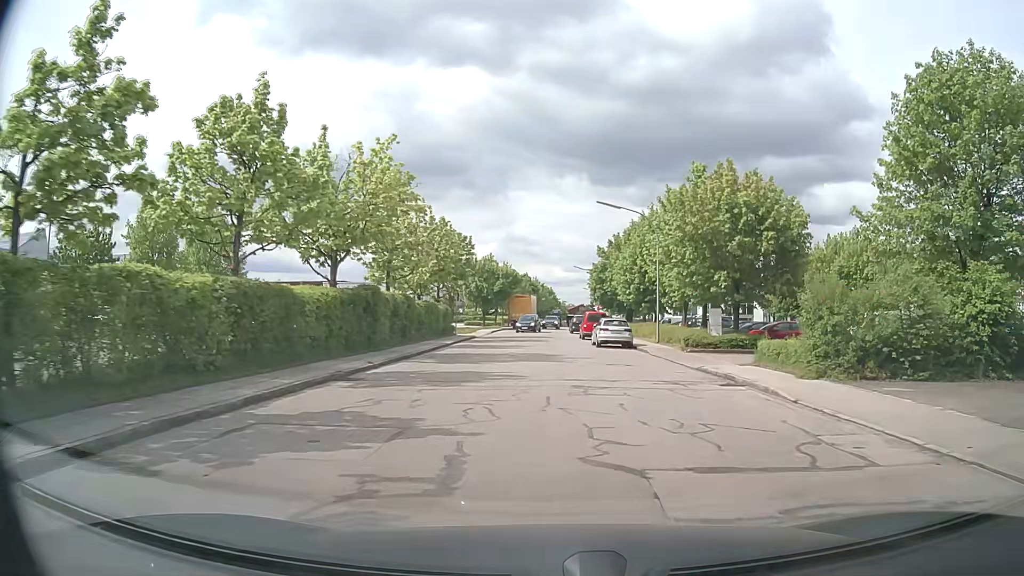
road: residential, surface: asphalt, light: Day
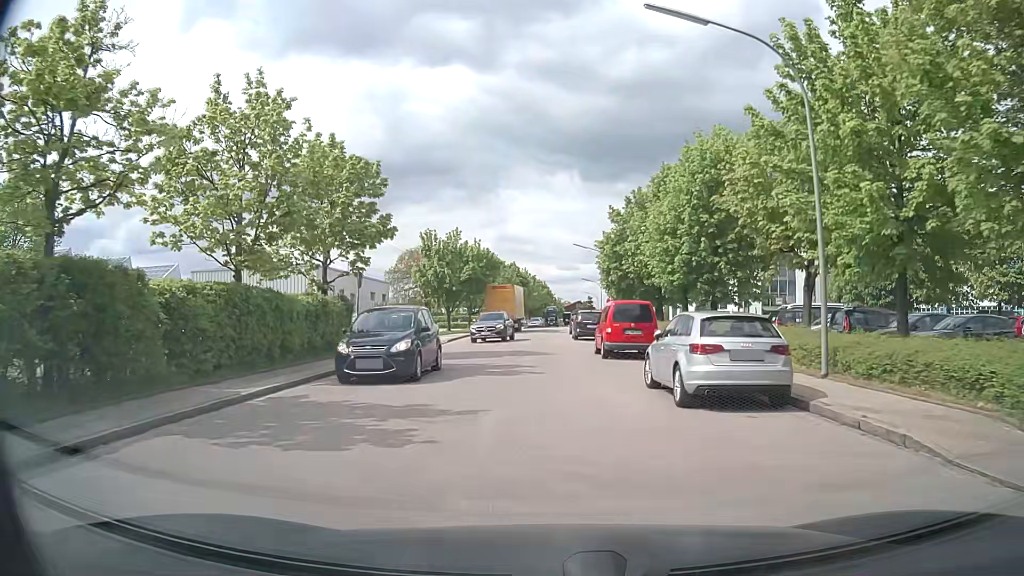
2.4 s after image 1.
(+0.6, +22.3) m; +1°
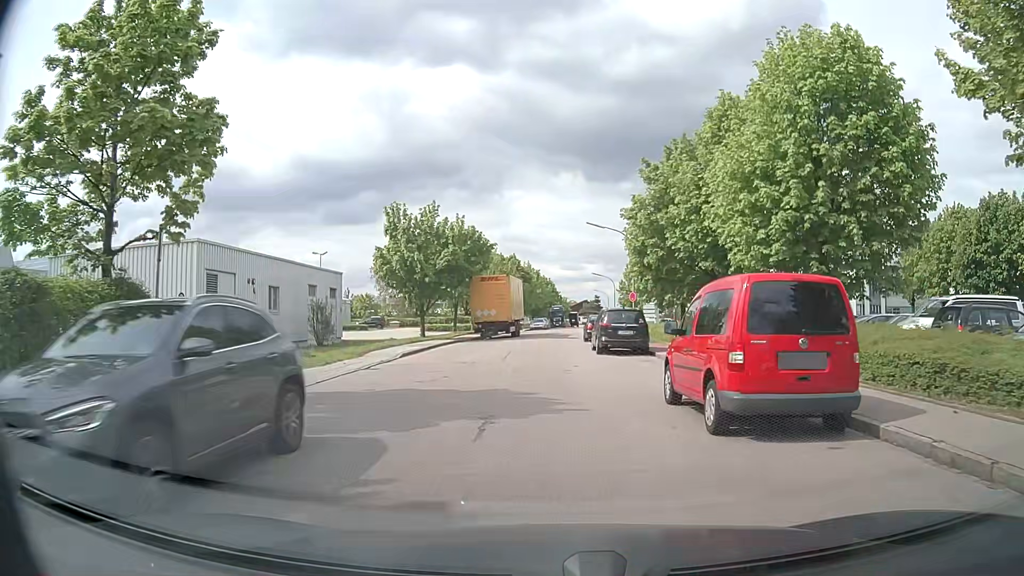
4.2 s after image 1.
(-0.1, +13.5) m; 0°
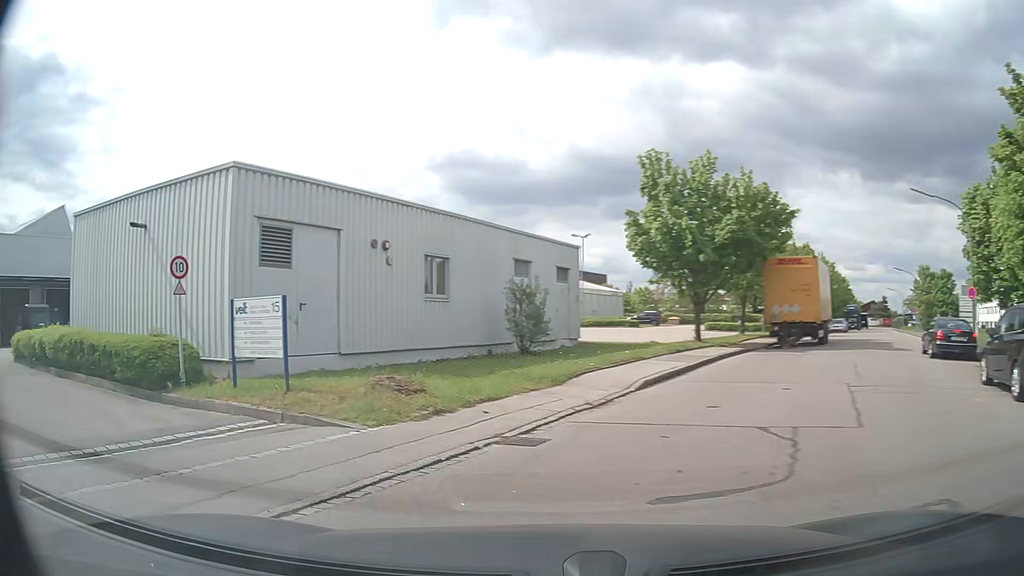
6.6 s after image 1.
(-1.0, +12.2) m; -25°
